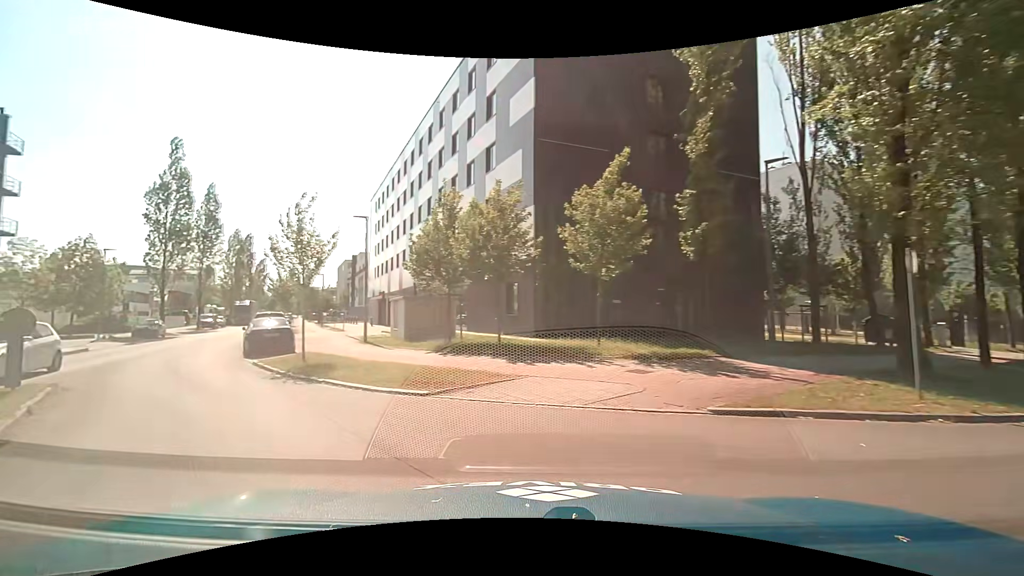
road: residential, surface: asphalt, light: Day
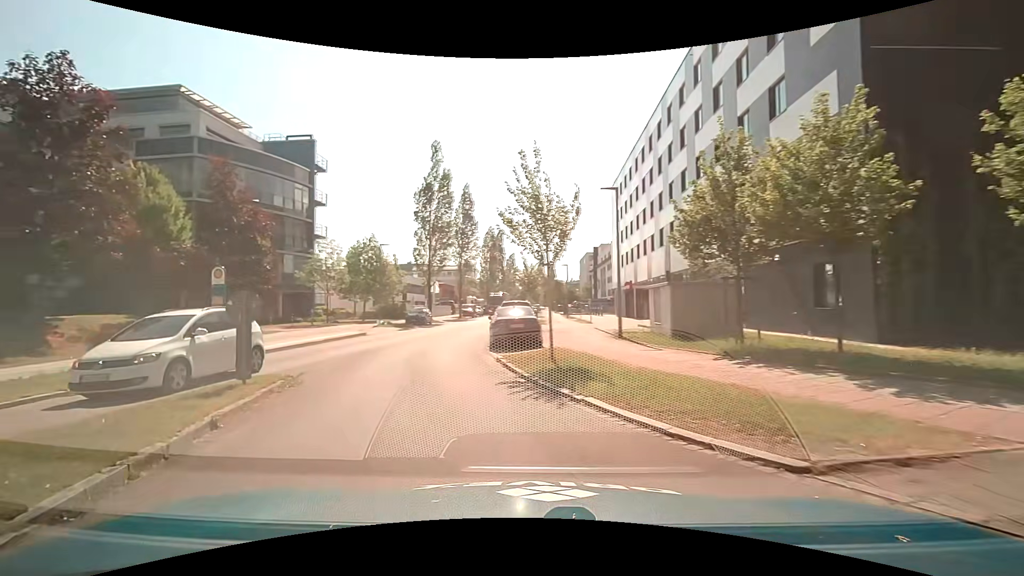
(-1.1, +4.5) m; -28°
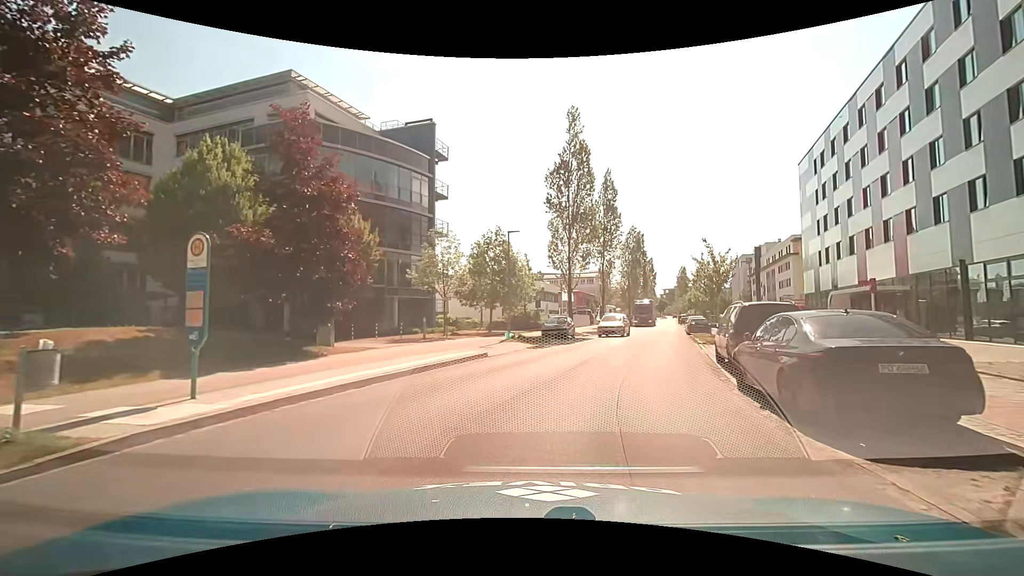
(-2.3, +10.6) m; -15°
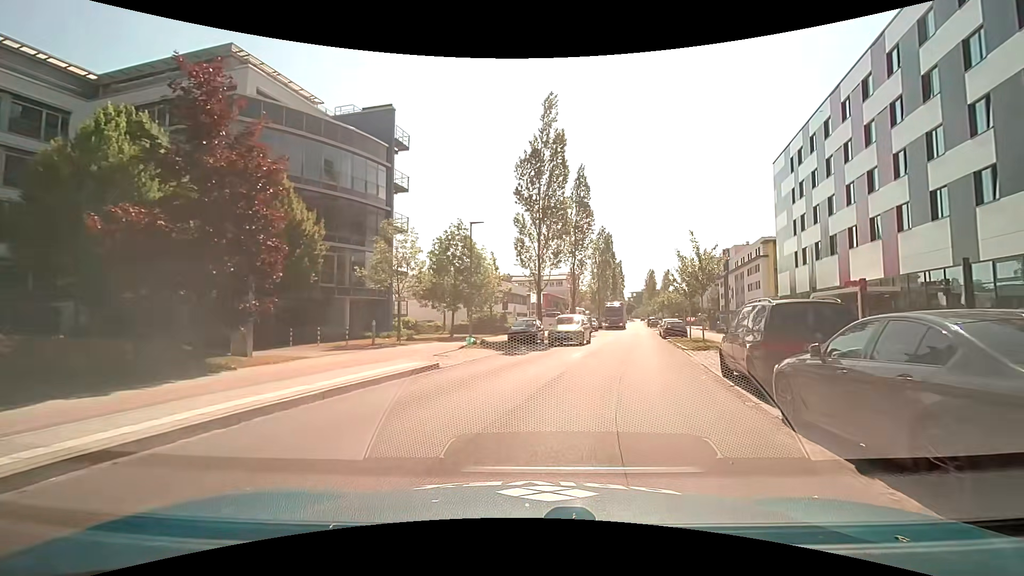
(+0.2, +3.3) m; +5°
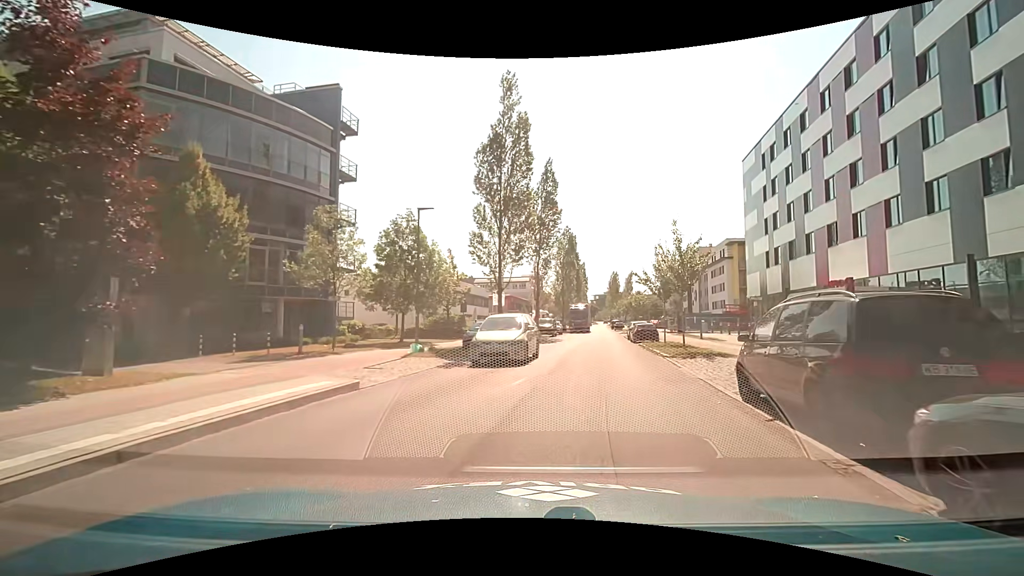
(+0.1, +3.6) m; +3°
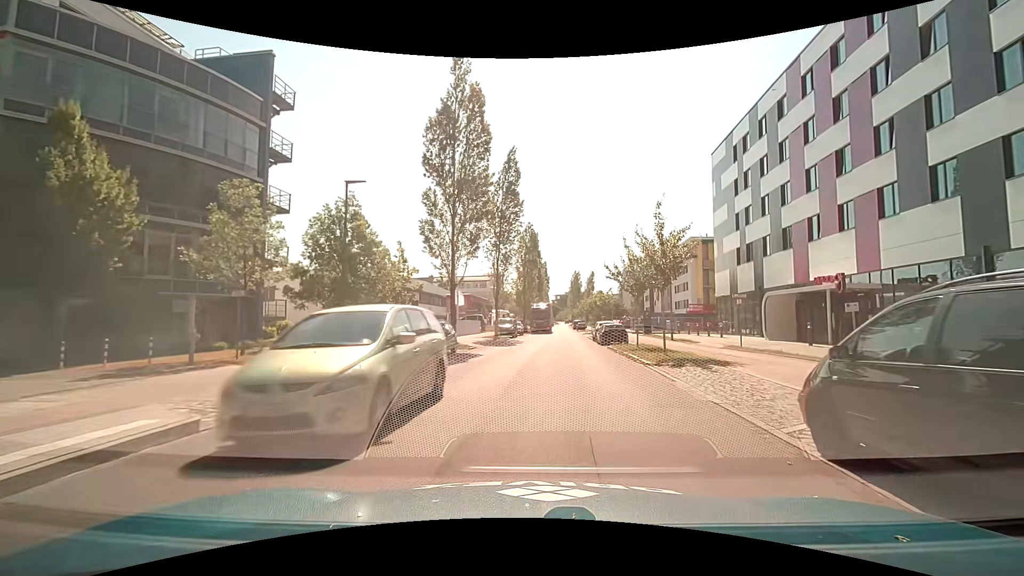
(+0.3, +3.8) m; +7°
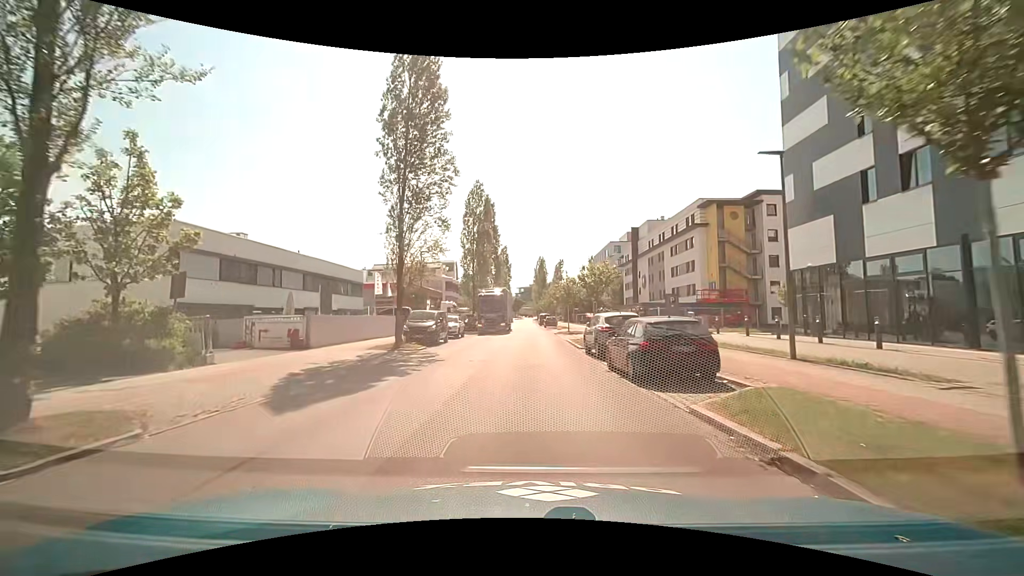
(+1.1, +22.4) m; +3°
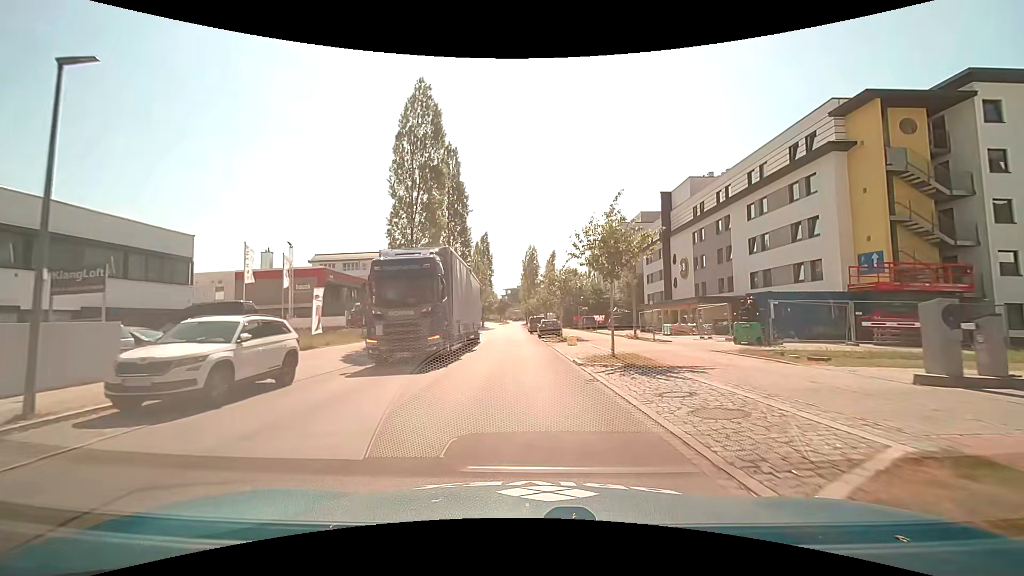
(+0.4, +27.1) m; +1°
(0, +10) (0, +20) (-1, +30) (-1, +40) (-2, +50) (-2, +60) (-2, +70) (-2, +80) (-2, +90) (-2, +100) m
